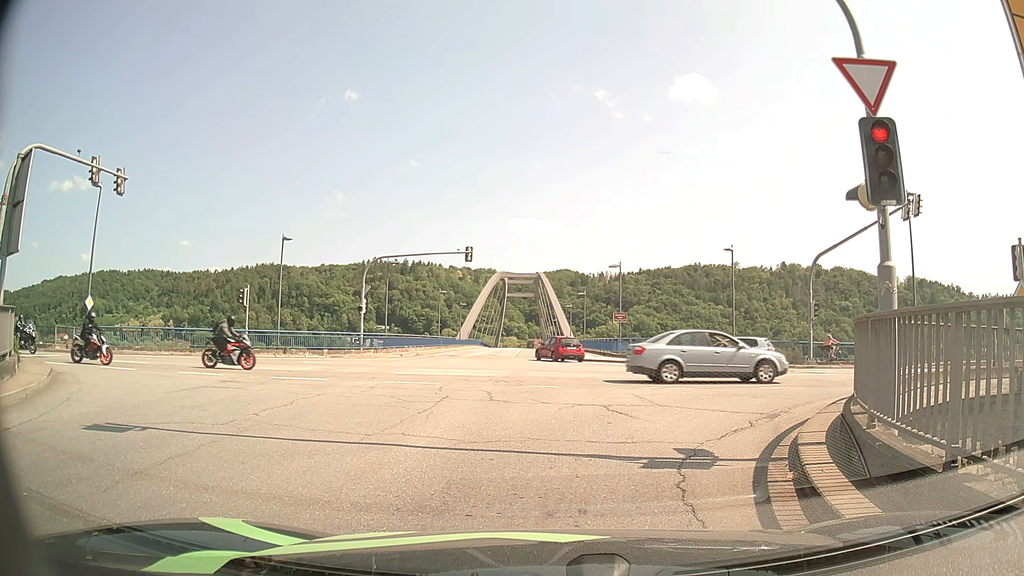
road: tertiary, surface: asphalt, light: Day
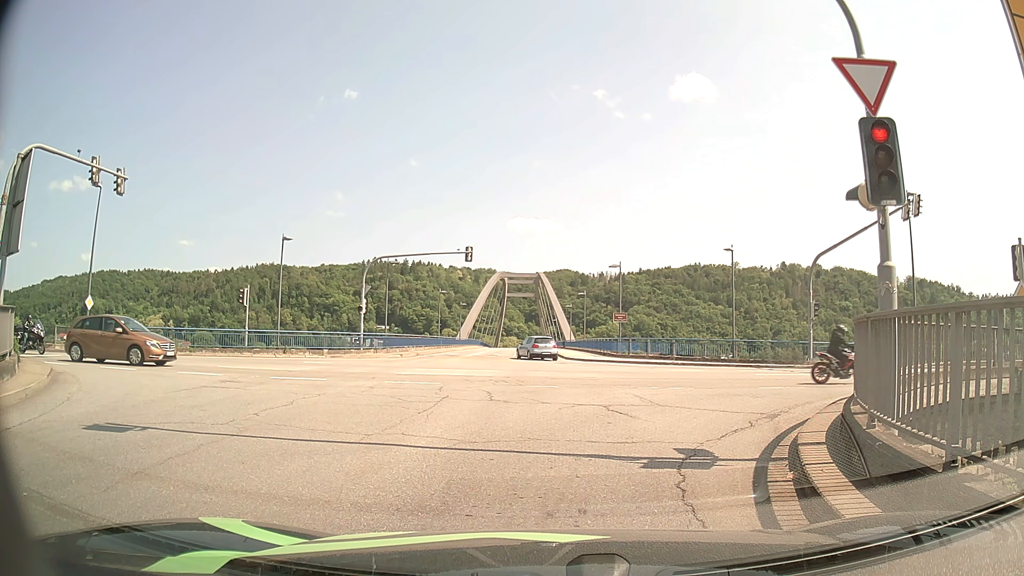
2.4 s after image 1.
(0.0, 0.0) m; 0°
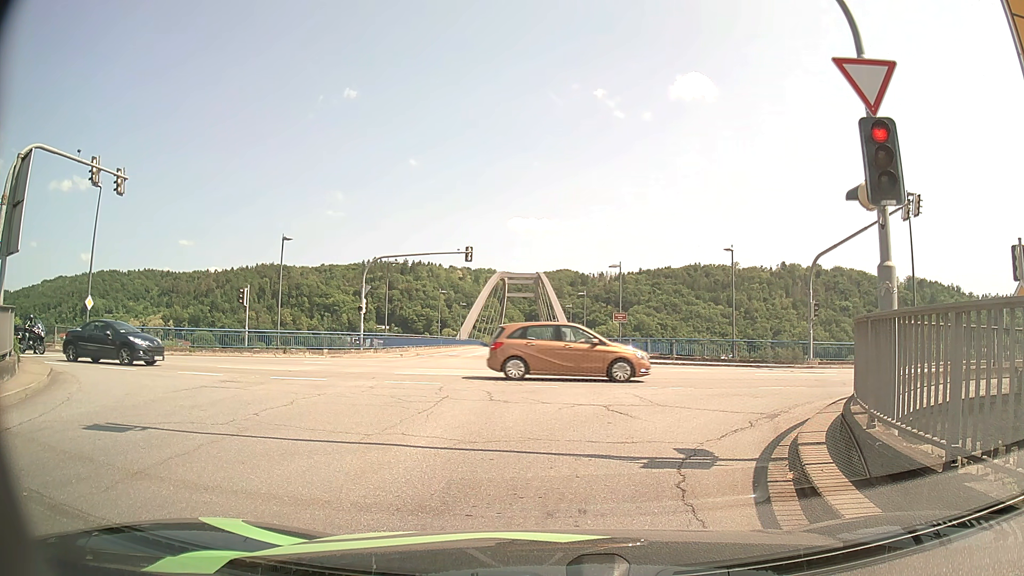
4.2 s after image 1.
(0.0, 0.0) m; 0°
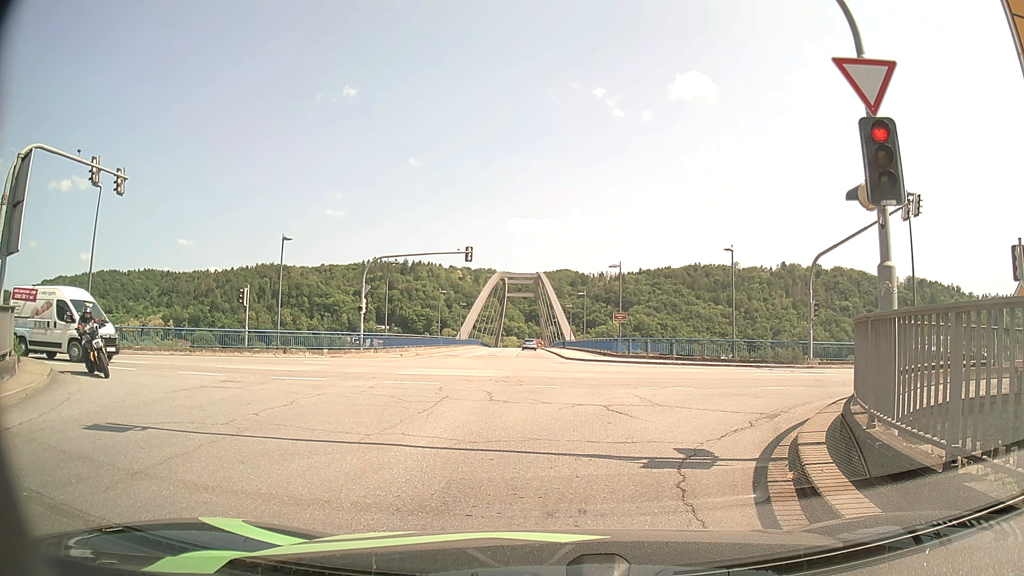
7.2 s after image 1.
(0.0, 0.0) m; 0°
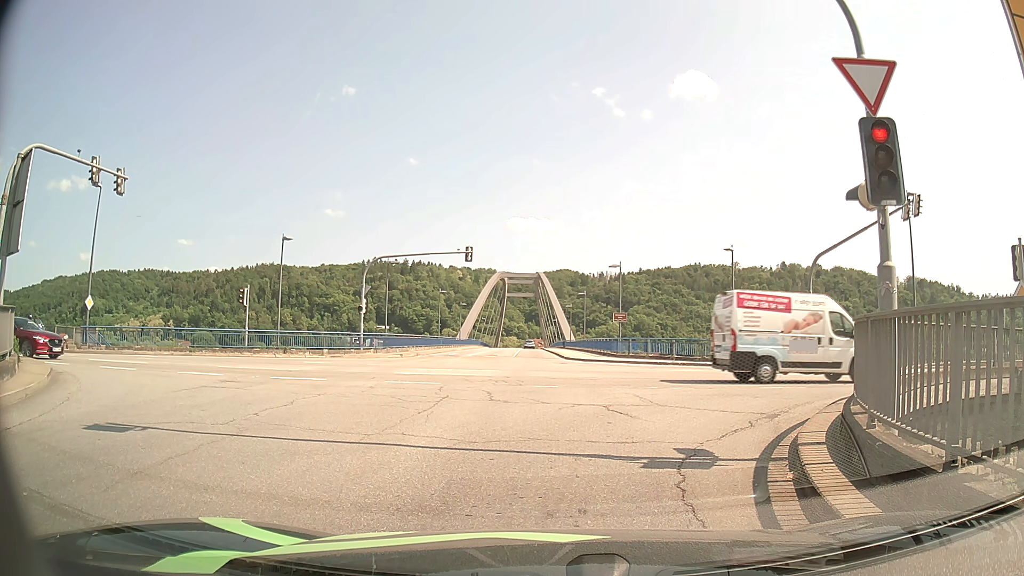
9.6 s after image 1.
(0.0, 0.0) m; 0°
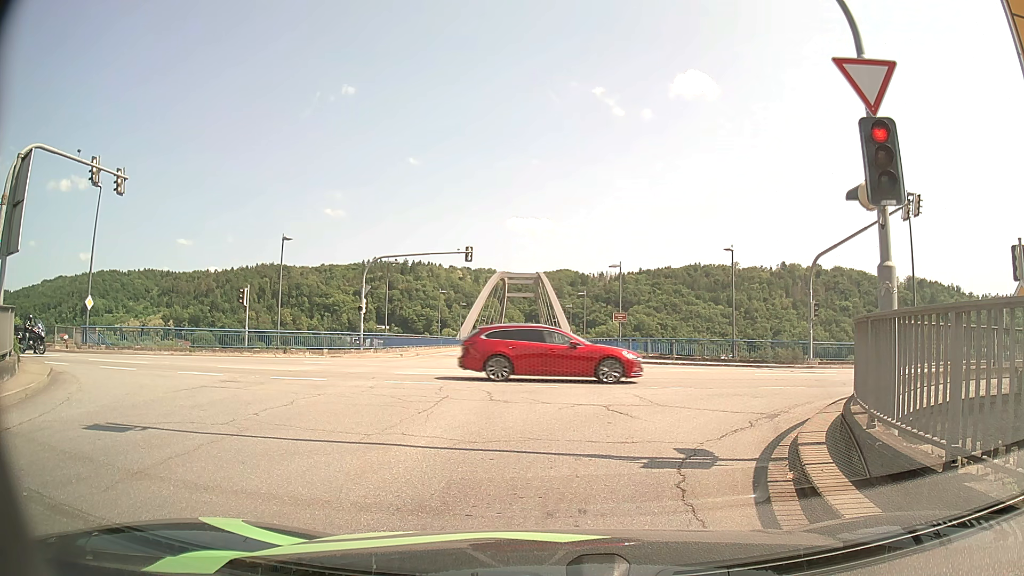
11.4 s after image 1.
(0.0, 0.0) m; 0°
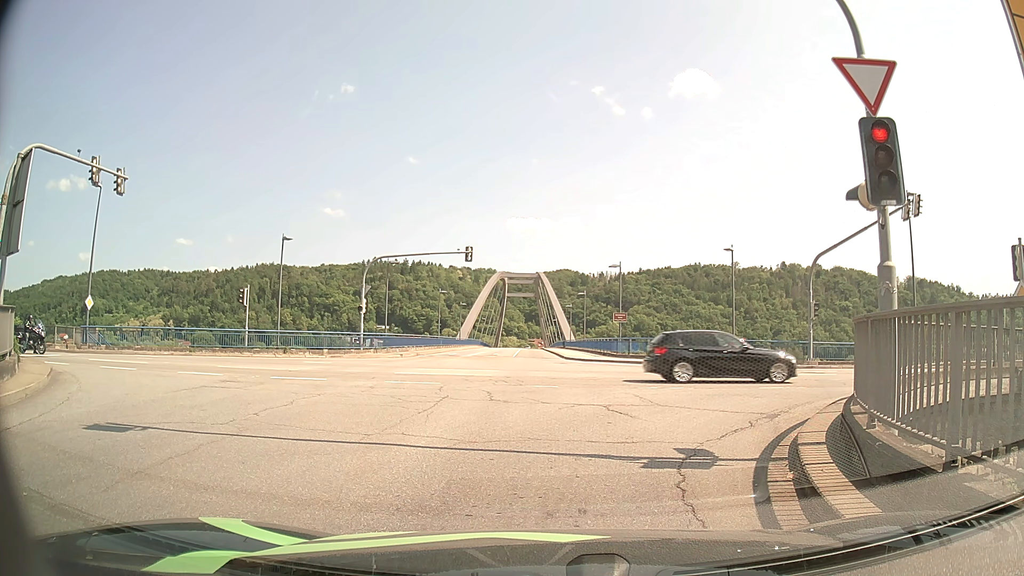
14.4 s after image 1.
(0.0, 0.0) m; 0°
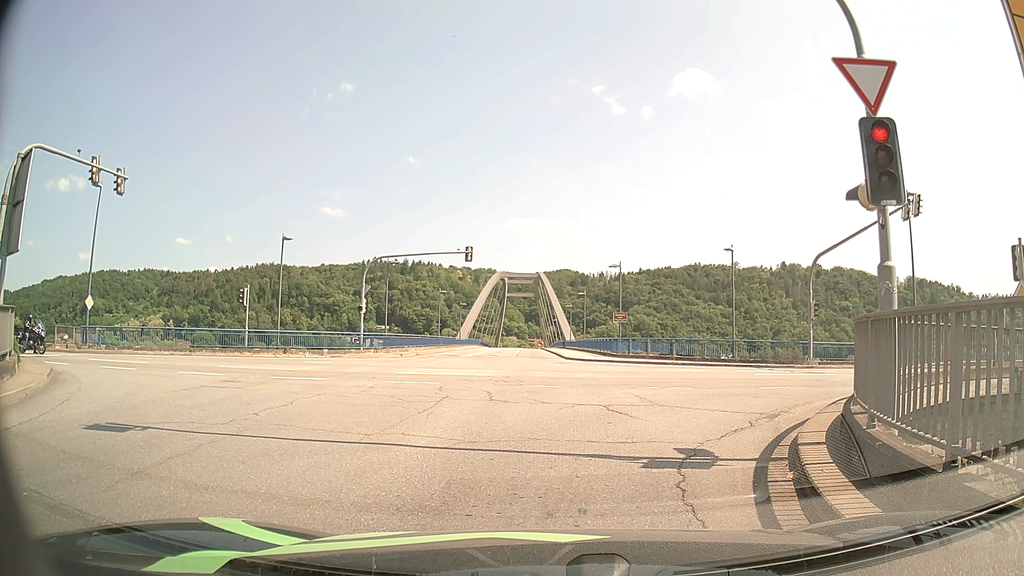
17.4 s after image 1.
(0.0, 0.0) m; 0°
